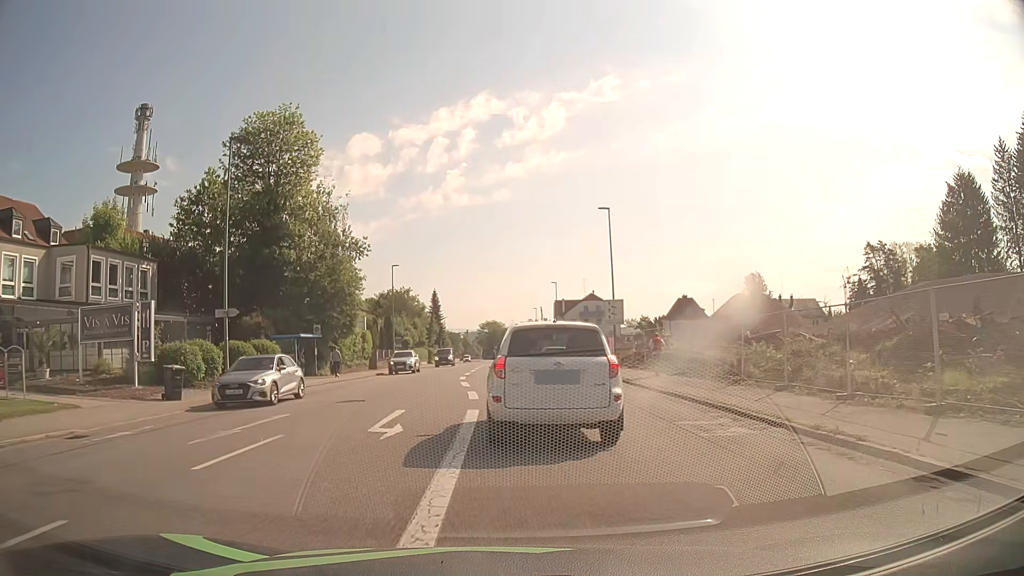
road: tertiary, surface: asphalt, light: Day
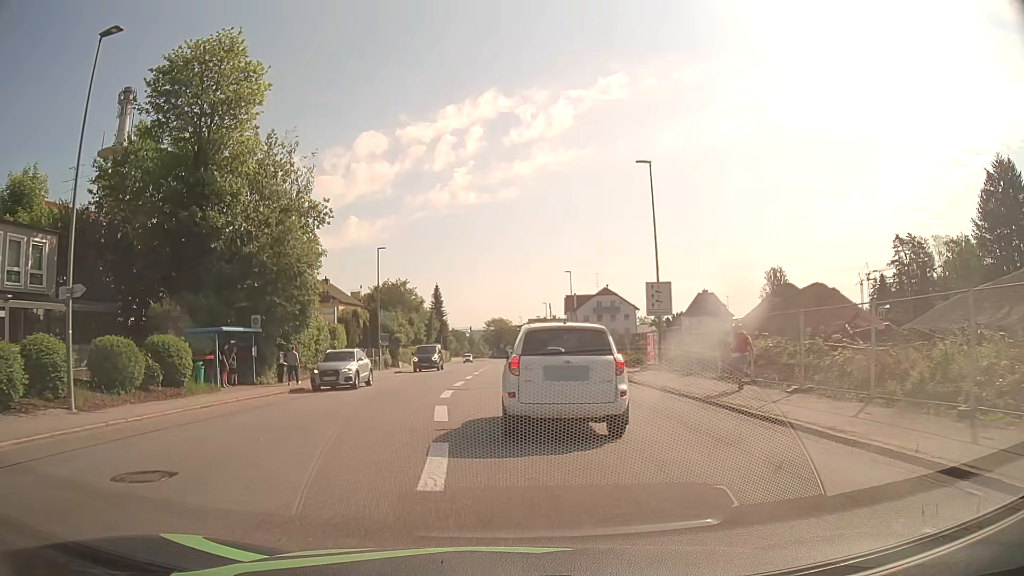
(0.0, +11.3) m; -1°
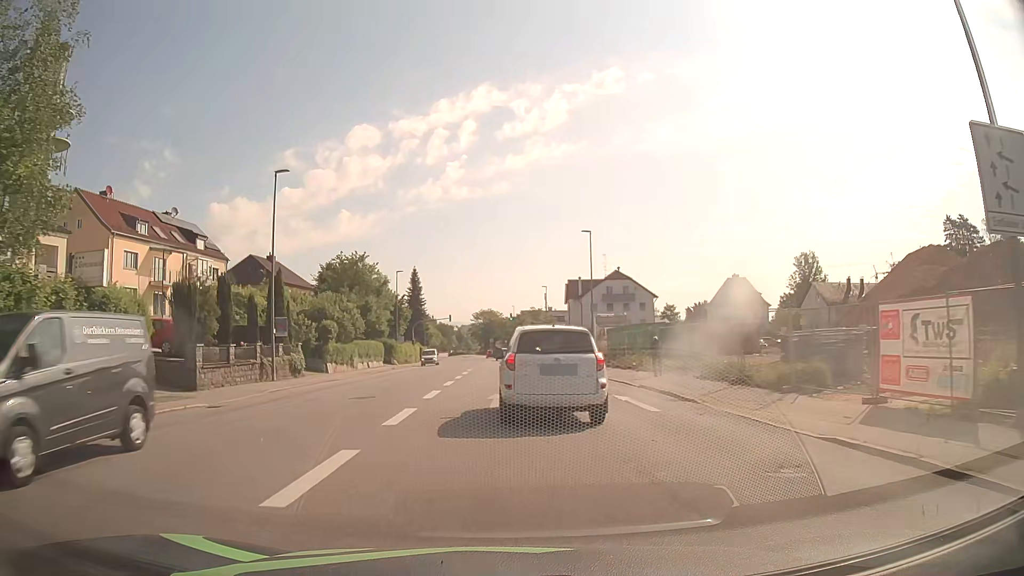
(+0.2, +25.1) m; +1°
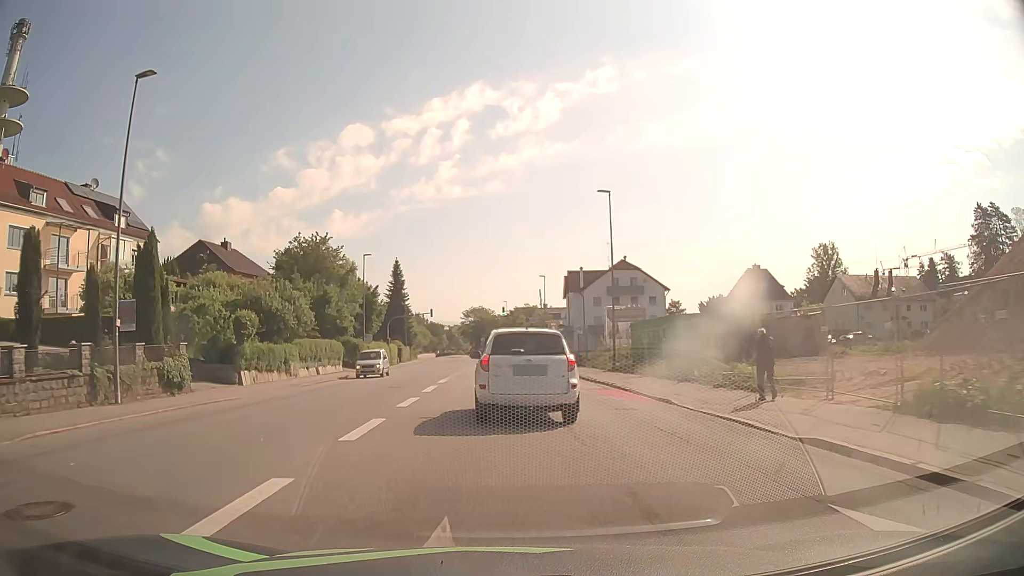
(+0.1, +13.7) m; +1°
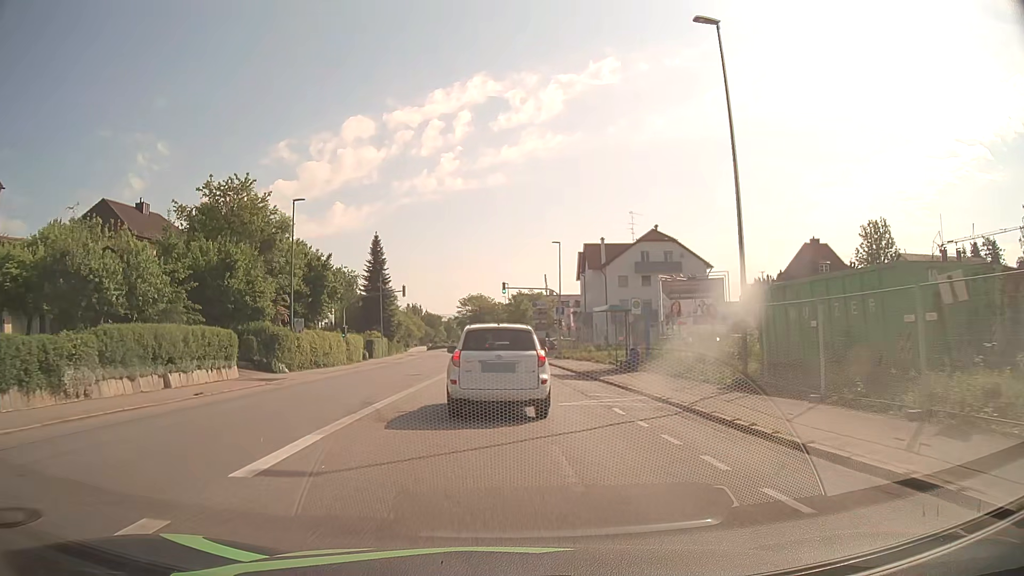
(-0.1, +21.1) m; 0°
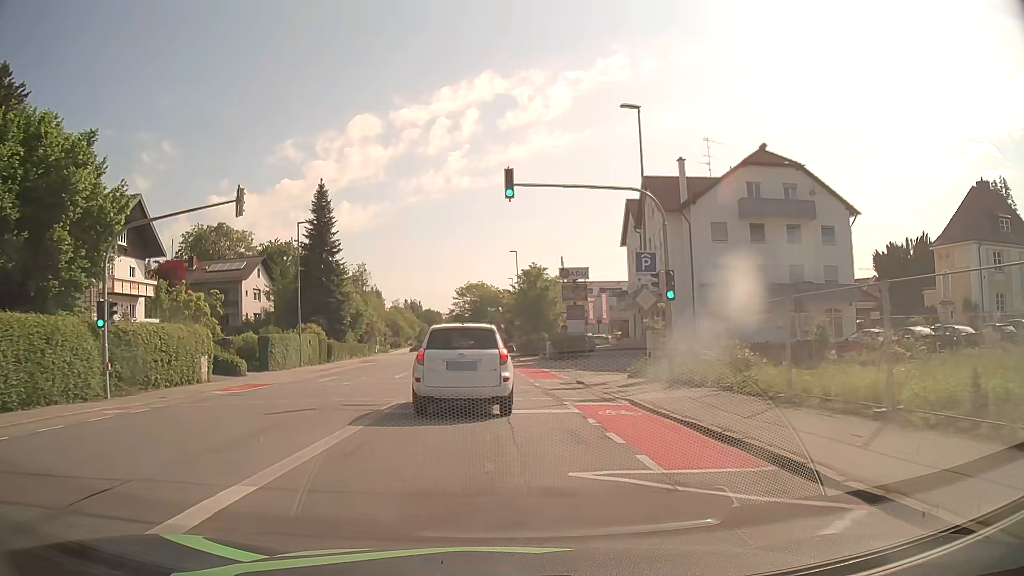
(0.0, +34.9) m; -1°
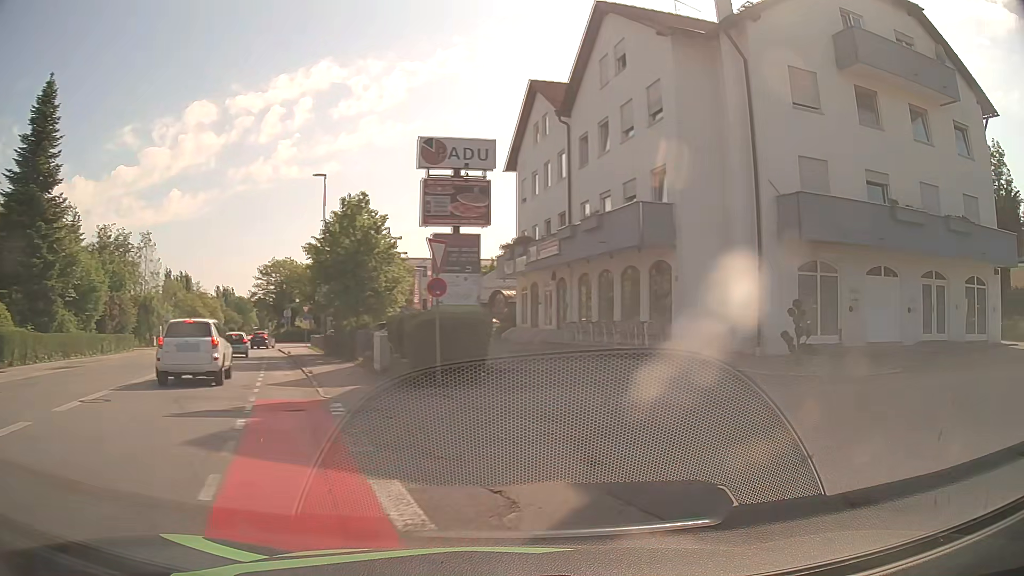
(+1.0, +27.7) m; +14°
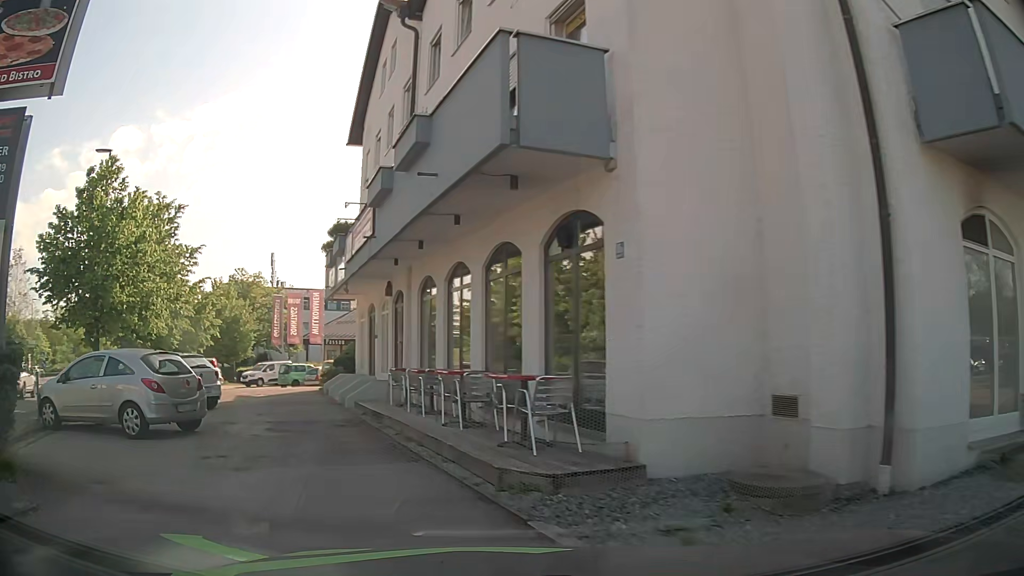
(+2.9, +12.1) m; +8°
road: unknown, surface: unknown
